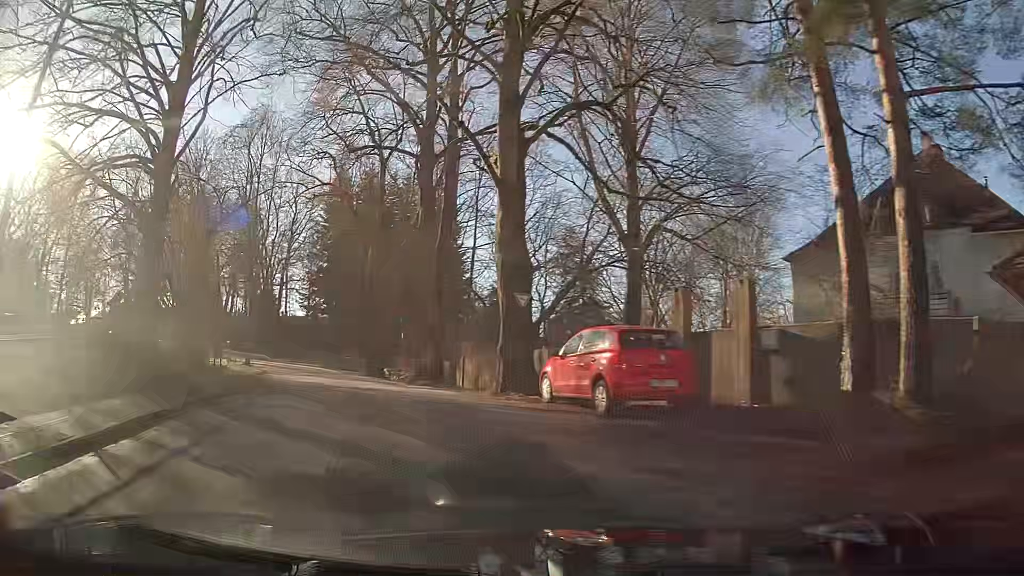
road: secondary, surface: asphalt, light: Day
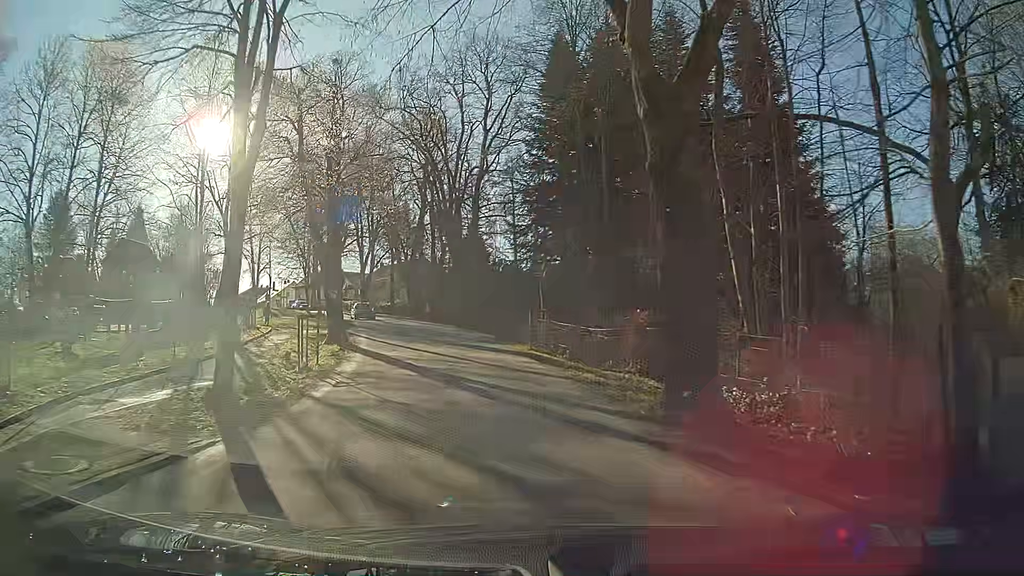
(-5.1, +25.6) m; -19°
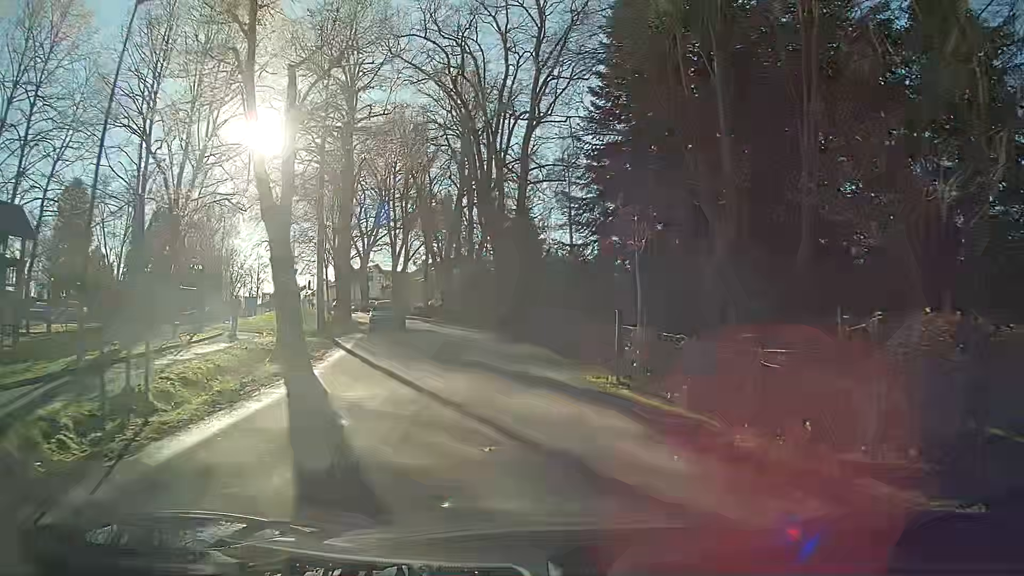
(-0.4, +11.0) m; -3°
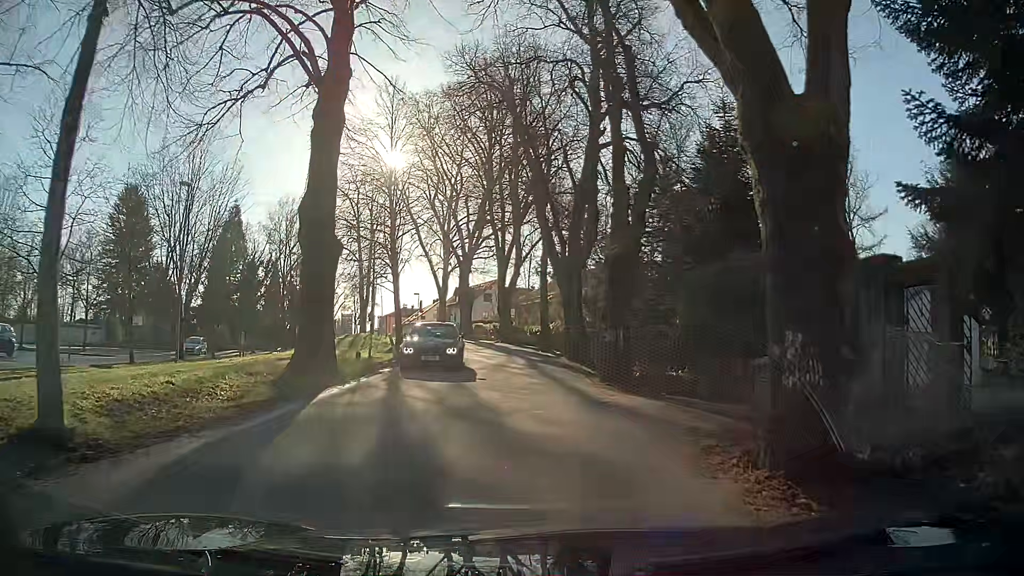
(-1.9, +22.0) m; -9°
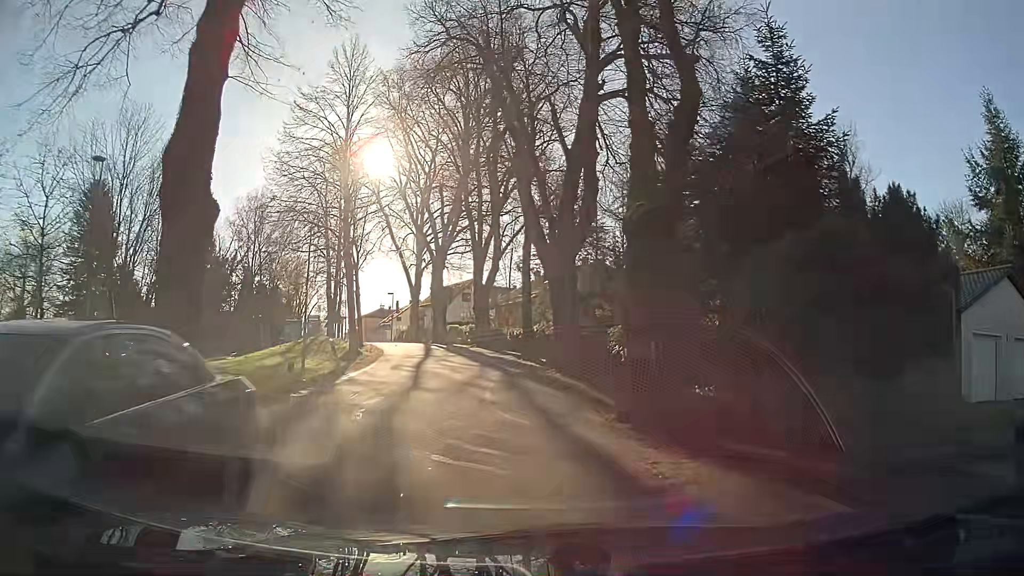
(+0.1, +5.8) m; +1°
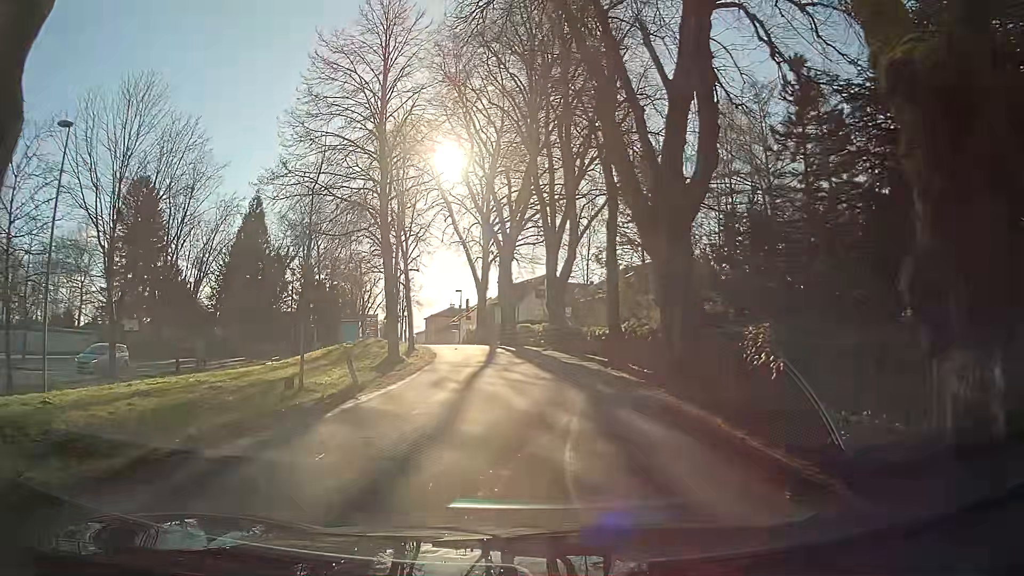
(-0.2, +6.4) m; -5°
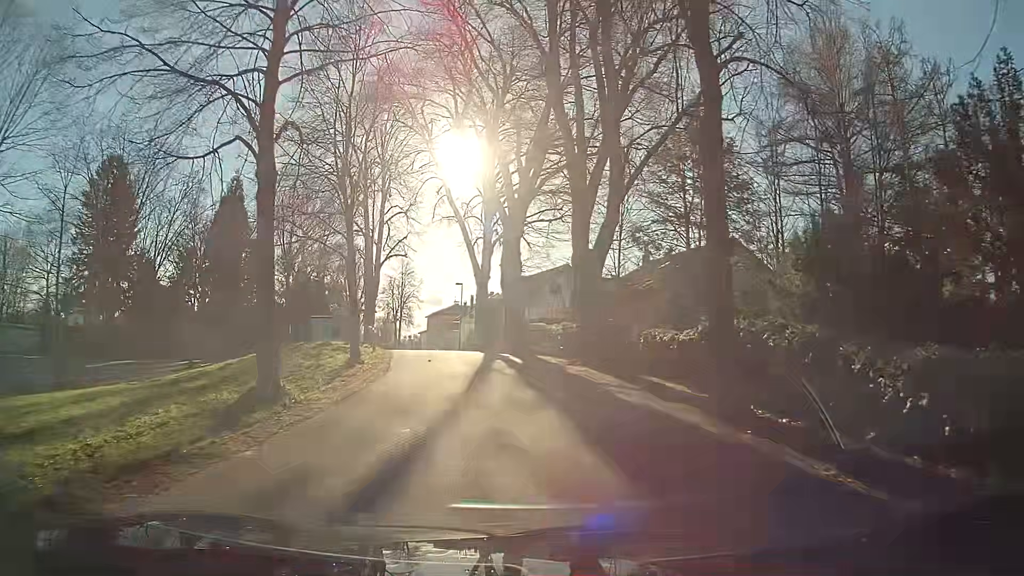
(-0.6, +12.5) m; -4°
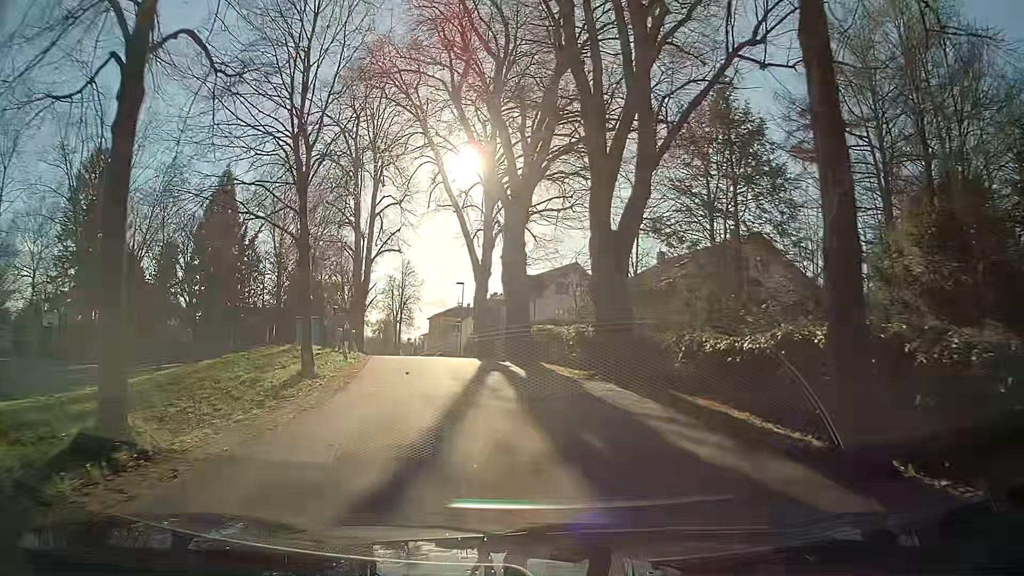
(0.0, +4.8) m; -1°
